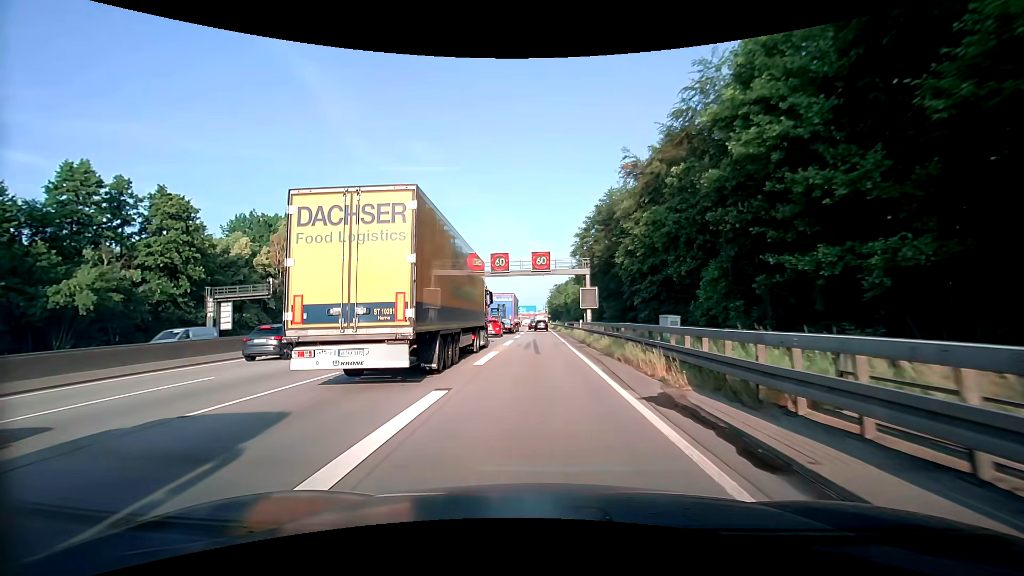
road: motorway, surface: asphalt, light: Day
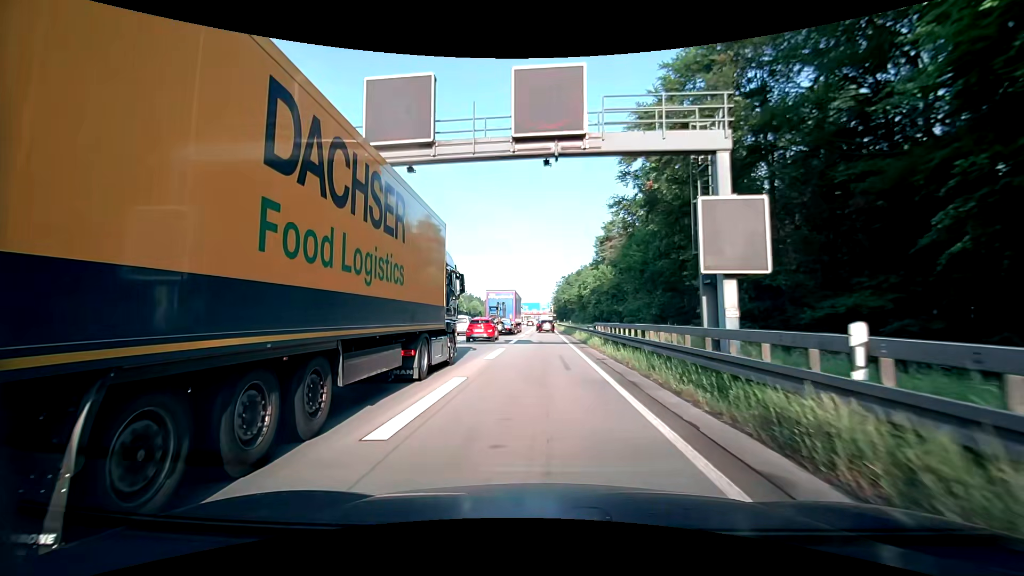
(0.0, +33.6) m; -1°
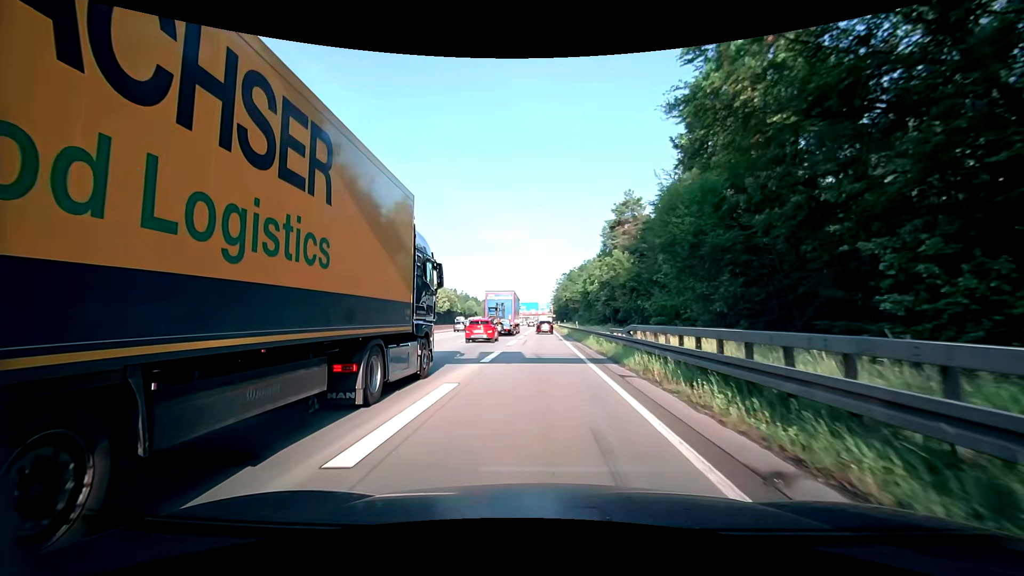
(+0.1, +12.8) m; 0°
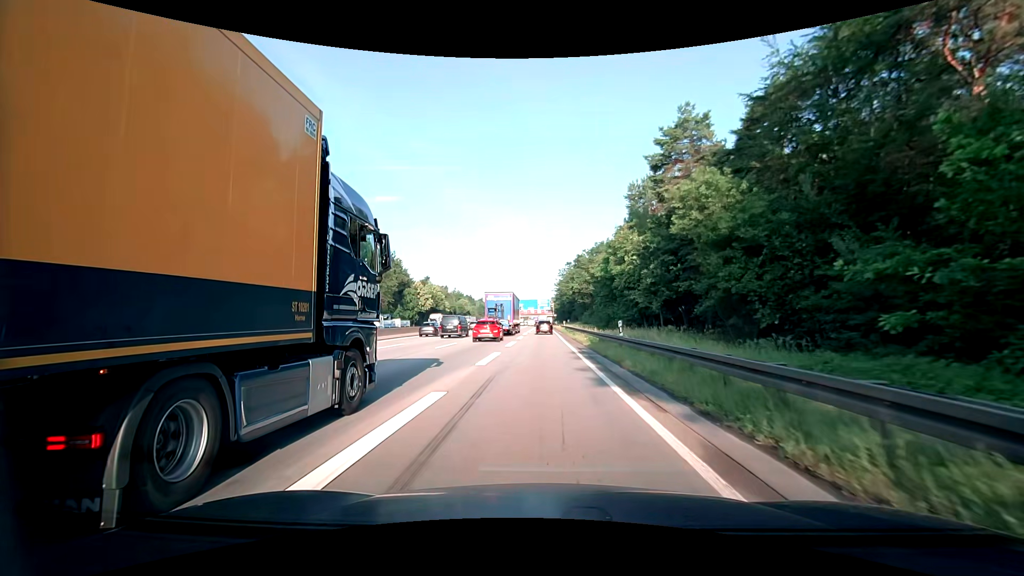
(+0.2, +25.2) m; 0°
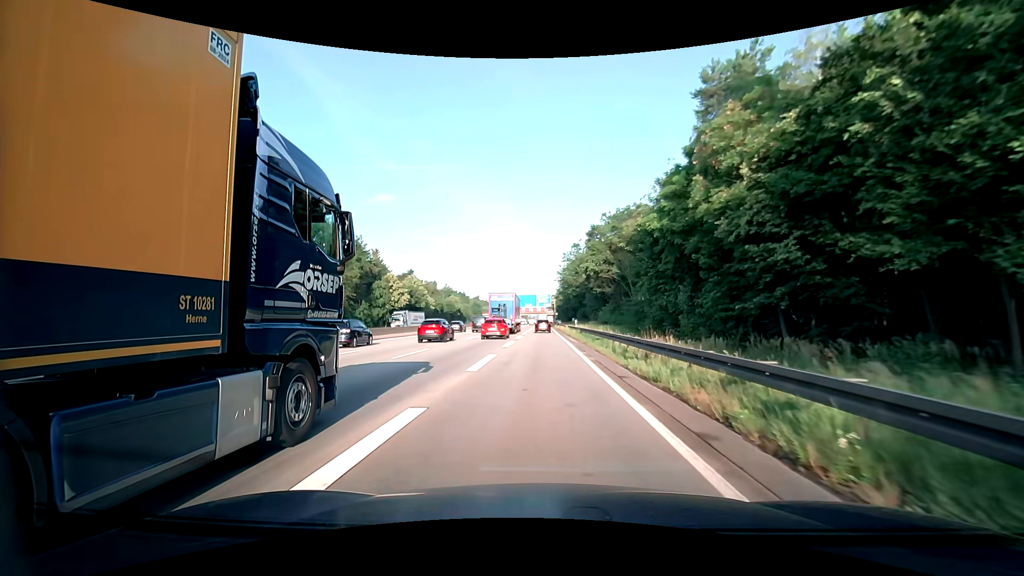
(+0.1, +25.9) m; 0°
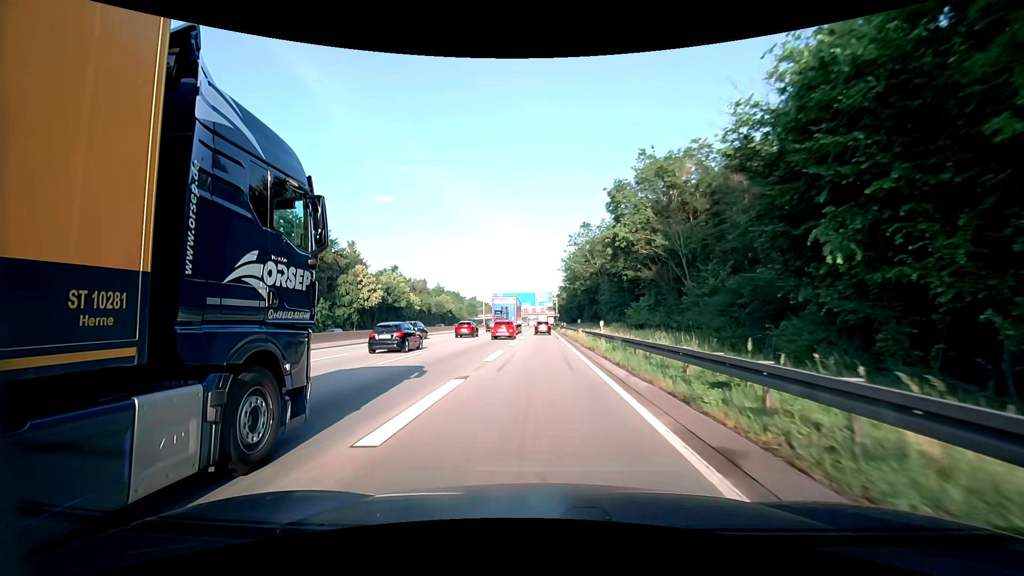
(-0.1, +20.0) m; 0°
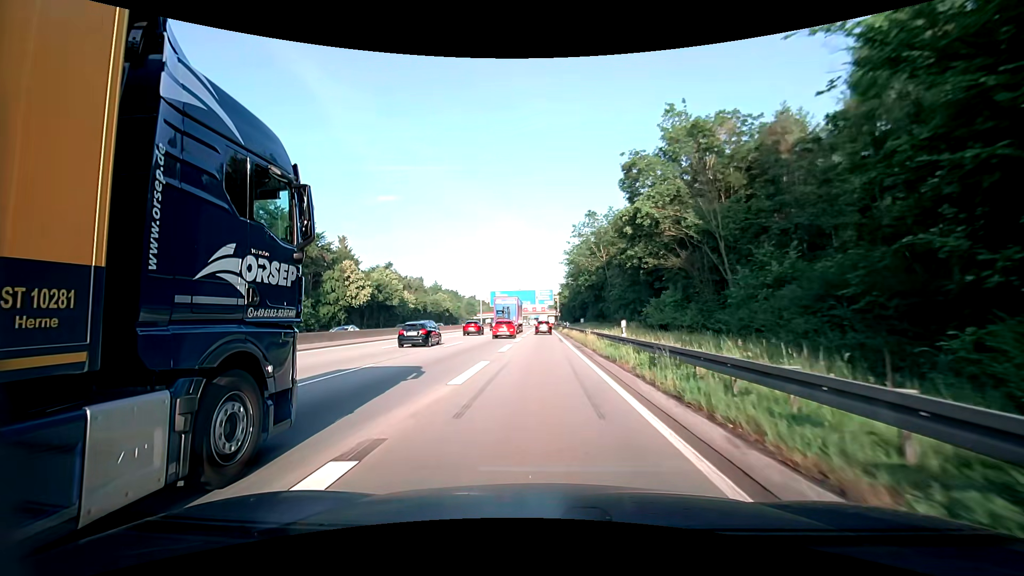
(0.0, +6.7) m; 0°
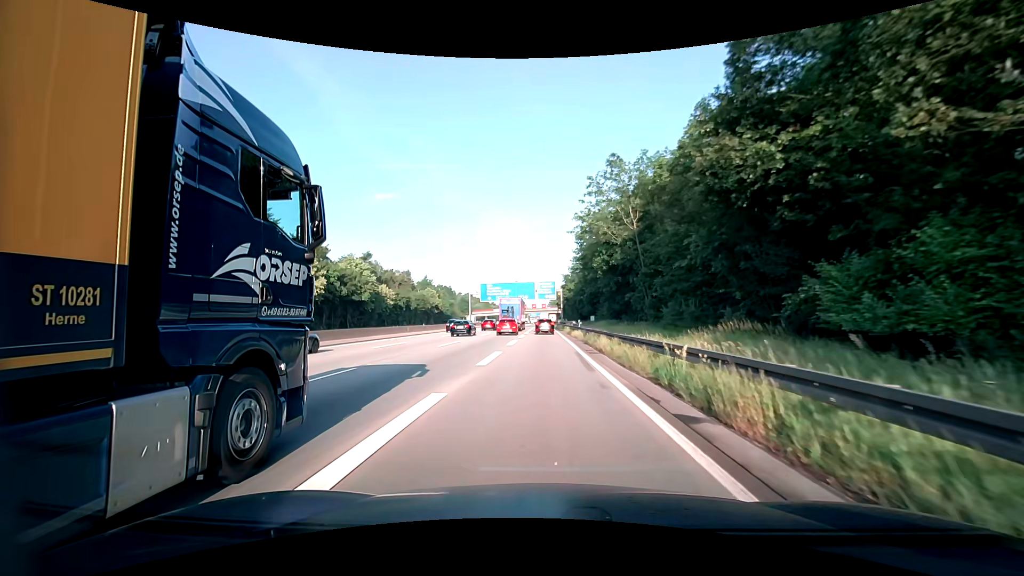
(0.0, +19.8) m; 0°
(0, +10) (0, +20) (0, +30) (0, +40) (0, +50) (0, +60) (0, +70) (0, +80) (0, +90) (0, +100) m
